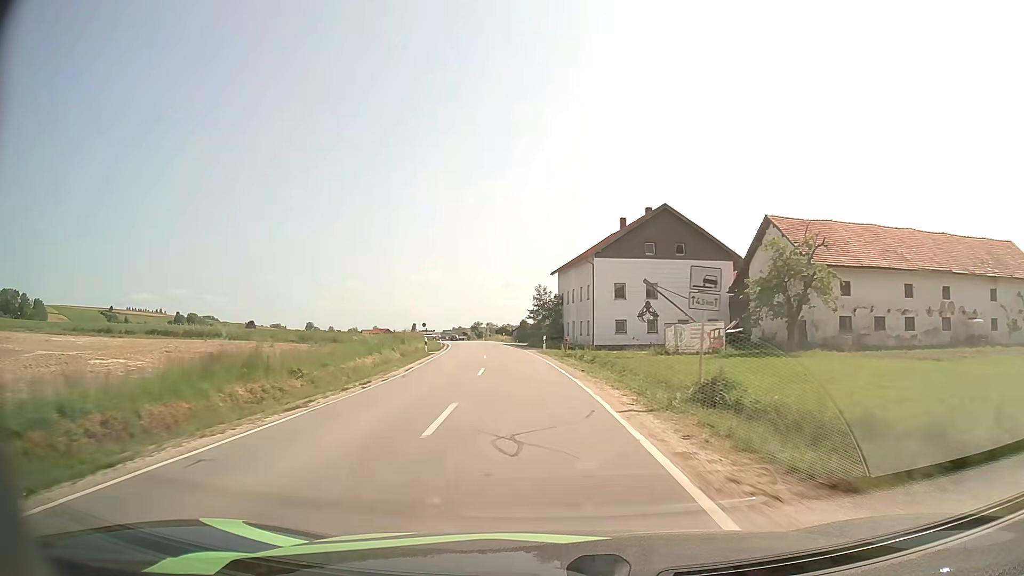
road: secondary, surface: asphalt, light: Day
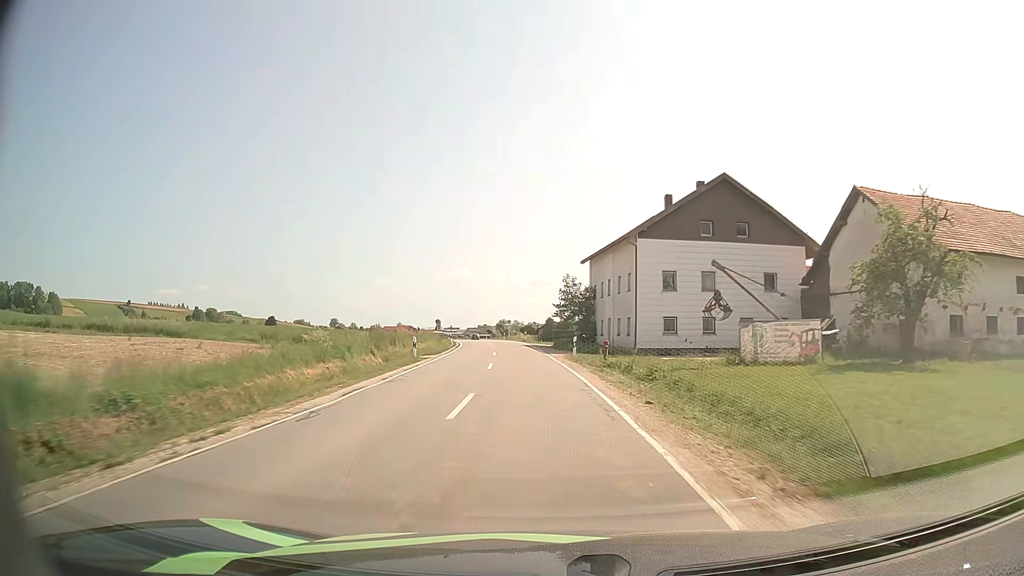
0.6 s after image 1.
(-0.2, +10.4) m; -3°
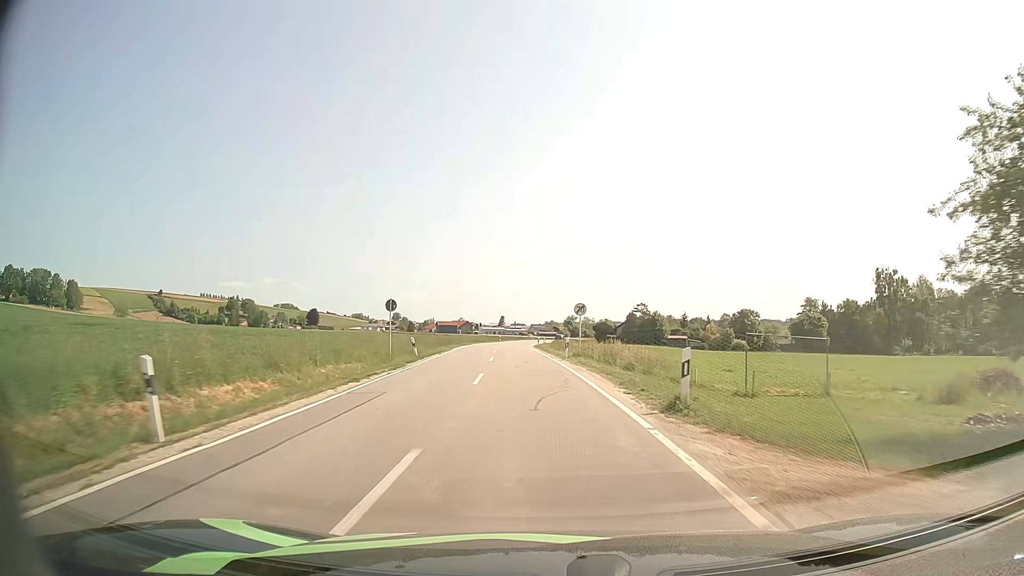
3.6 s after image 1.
(-3.2, +54.7) m; -6°
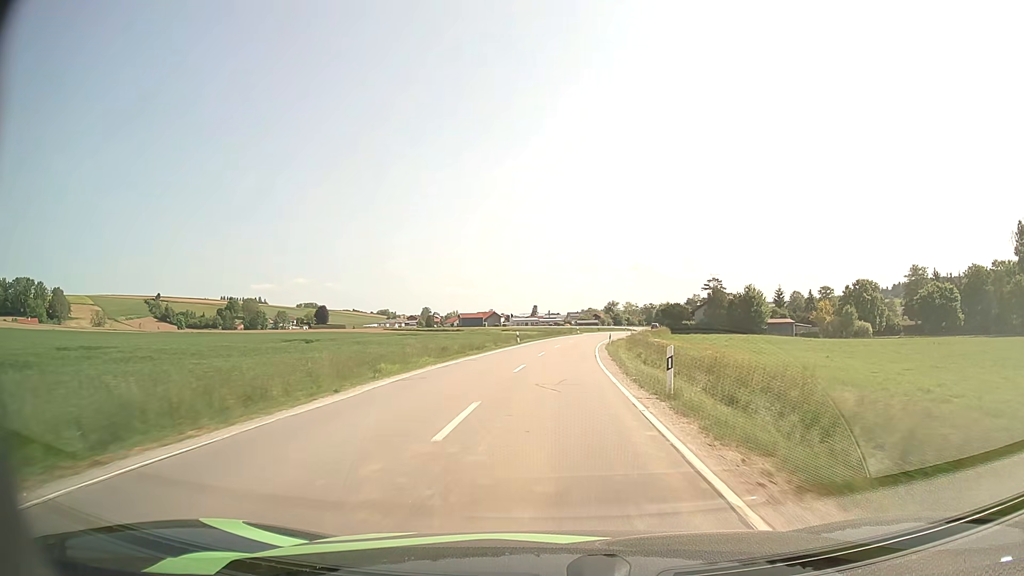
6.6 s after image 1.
(-2.5, +55.8) m; -3°
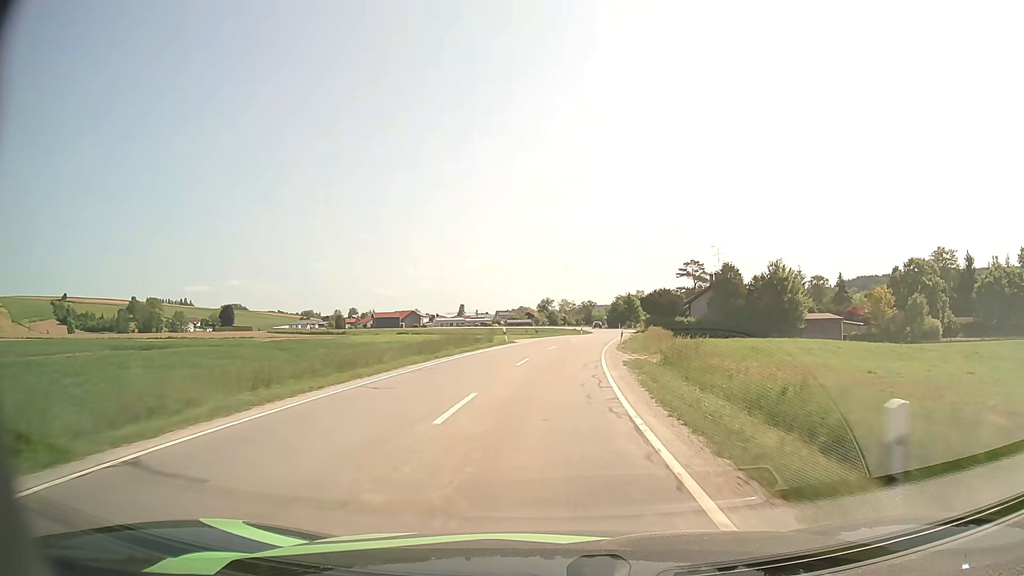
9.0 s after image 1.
(+2.0, +47.1) m; +6°
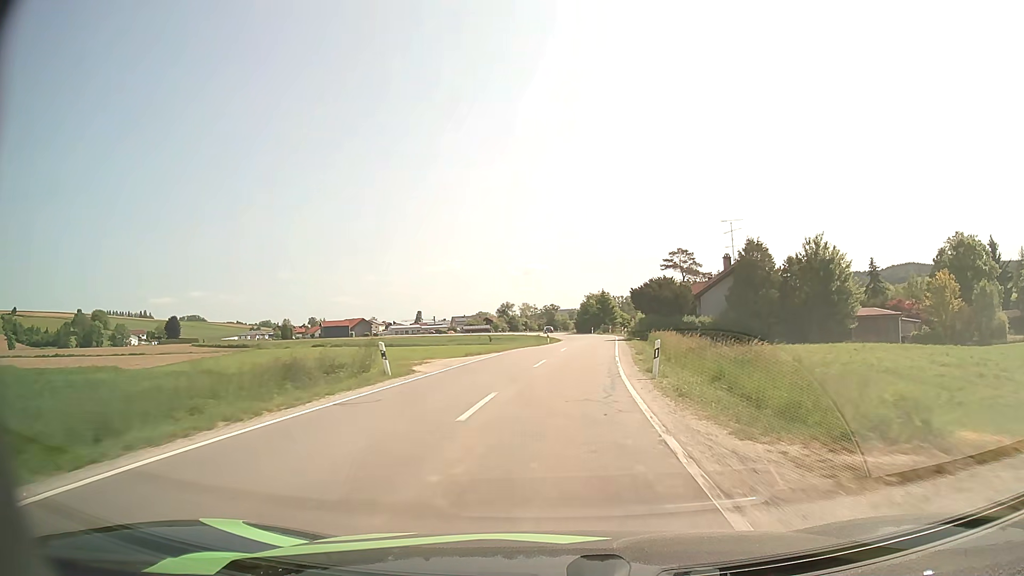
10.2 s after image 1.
(+0.6, +23.2) m; +3°
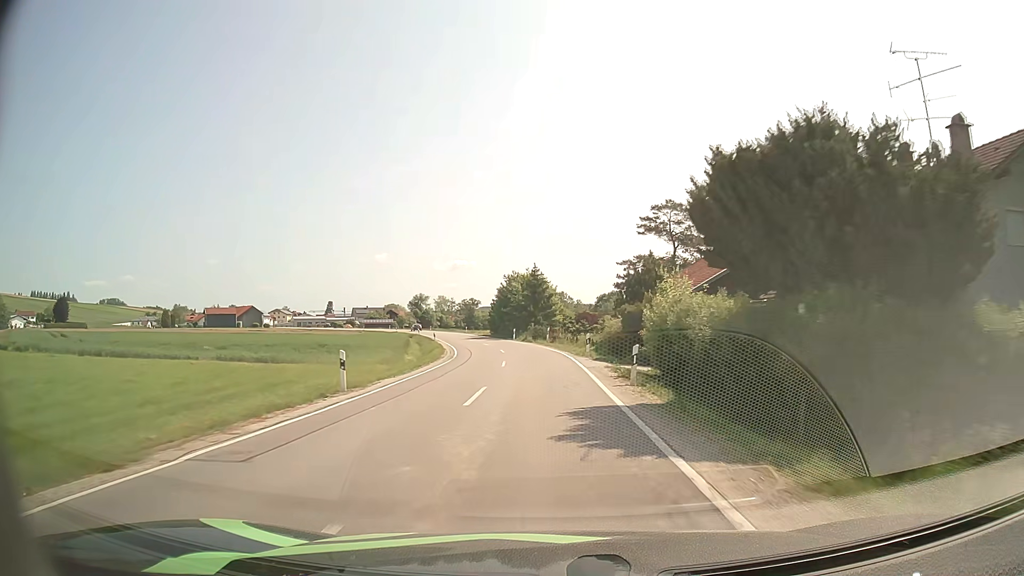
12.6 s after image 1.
(+2.9, +44.7) m; +6°
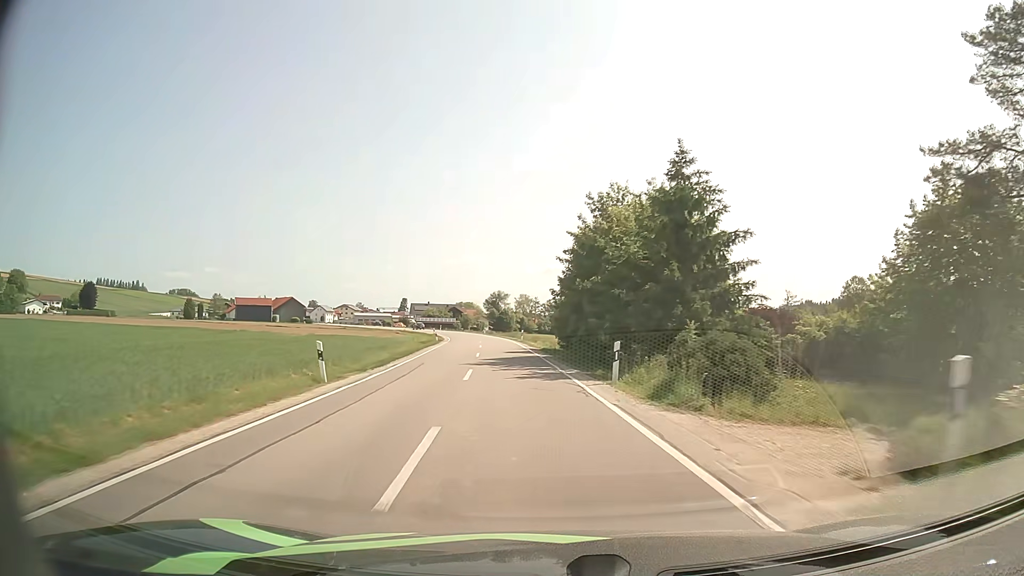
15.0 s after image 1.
(-2.2, +44.0) m; -7°
(0, +10) (-1, +20) (-2, +30) (-3, +40) (-4, +50) (-5, +60) (-6, +70) (-8, +80) (-10, +89) (-13, +99) m
